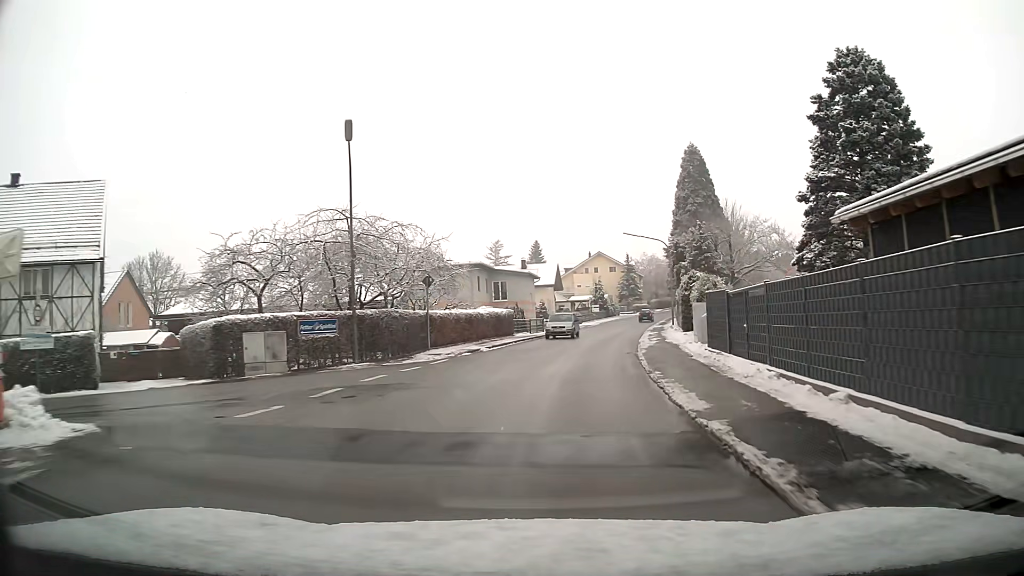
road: tertiary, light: Day
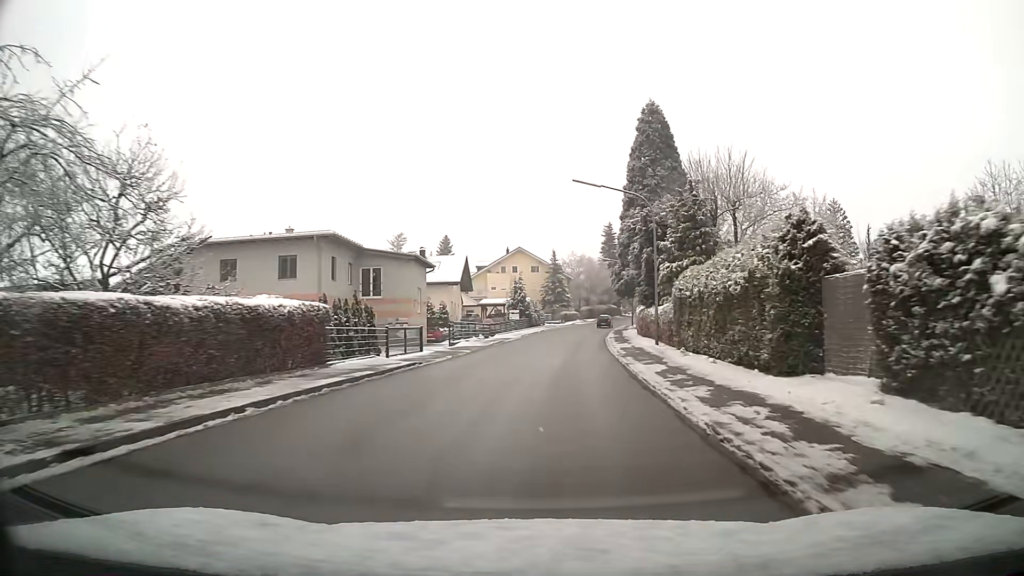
(+1.4, +24.0) m; +7°
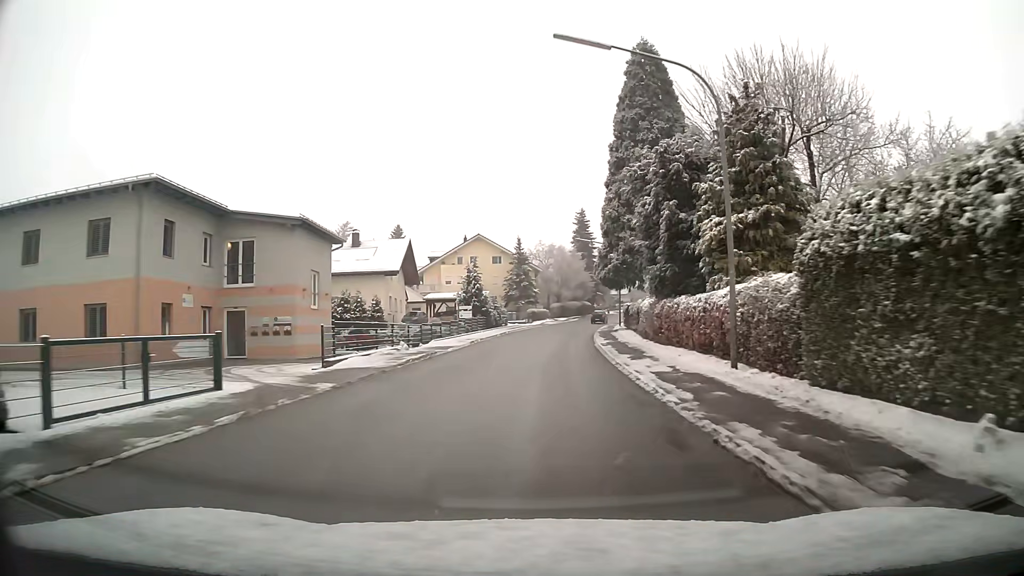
(+0.4, +16.2) m; +3°
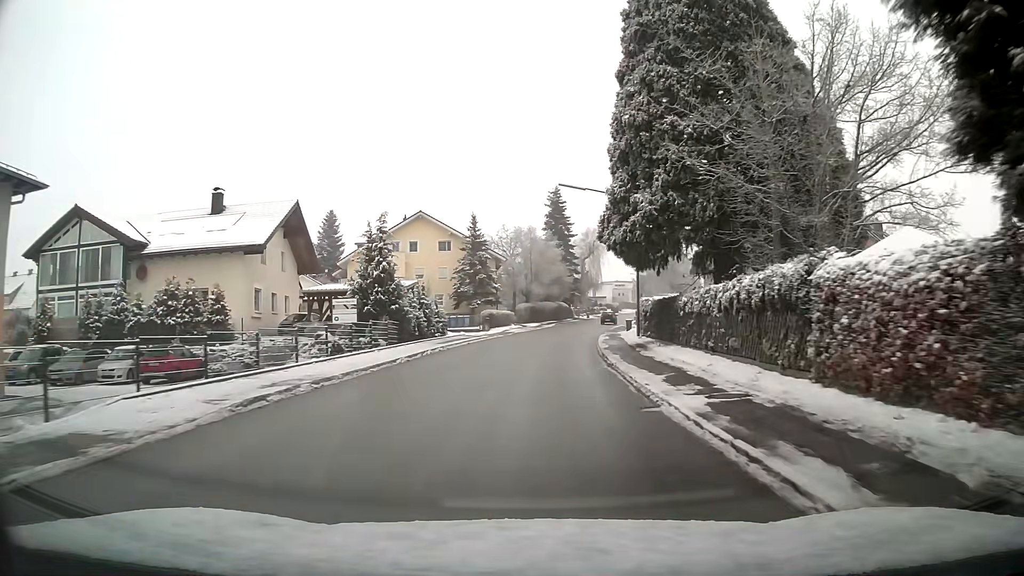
(+0.6, +24.4) m; +3°
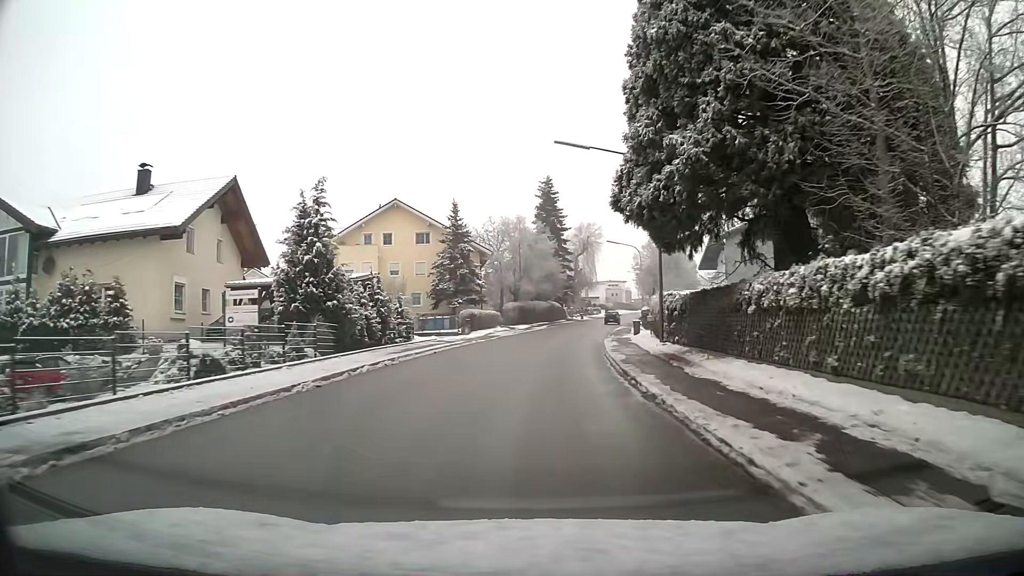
(+0.1, +8.1) m; +1°
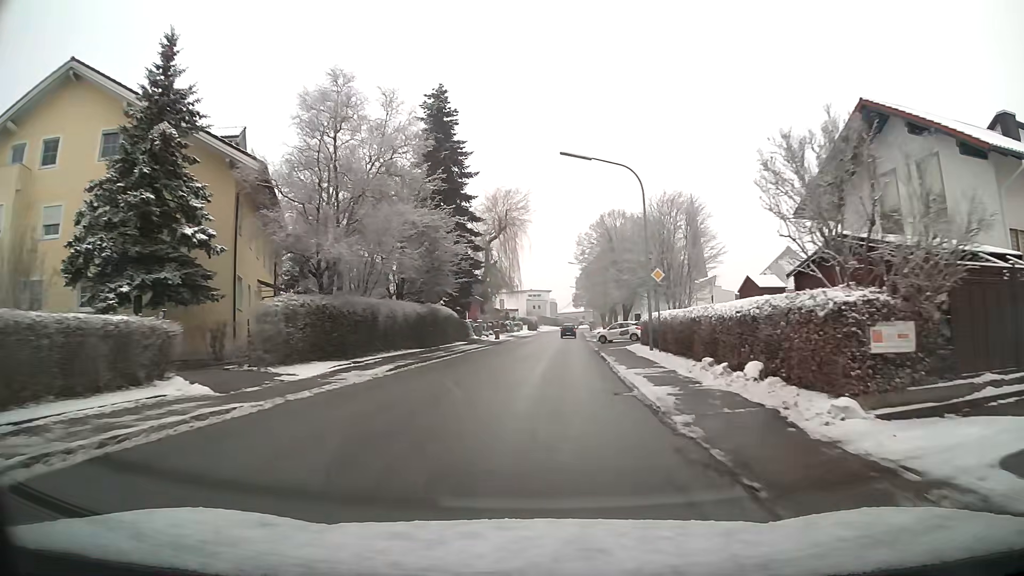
(+2.5, +40.2) m; +7°
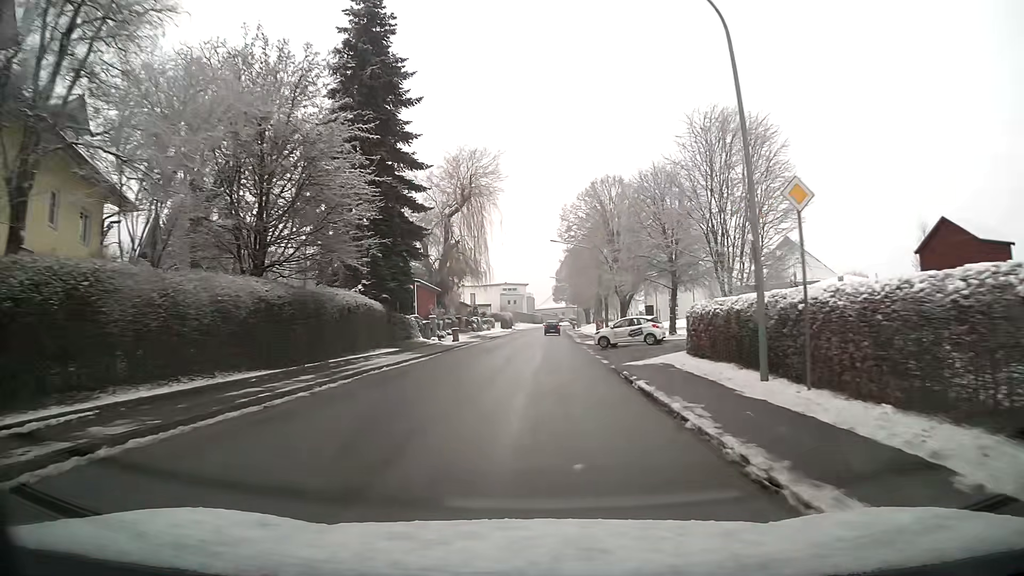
(+0.3, +15.8) m; +2°
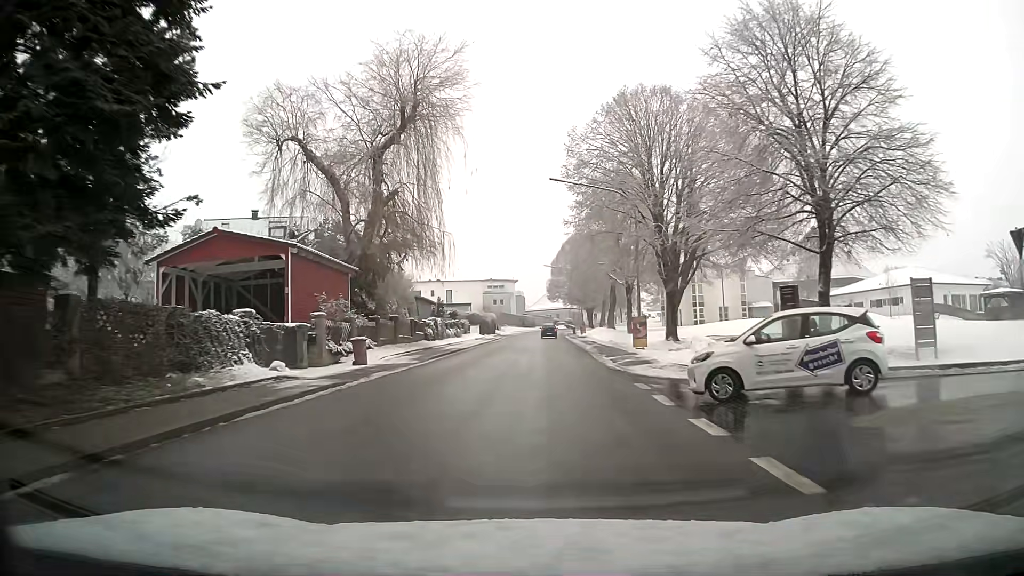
(+0.2, +23.3) m; +1°
(0, +10) (0, +20) (+1, +30) (+1, +40) (+1, +50) (+1, +60) (+1, +70) (+2, +80) (+2, +90) (+3, +100) m
